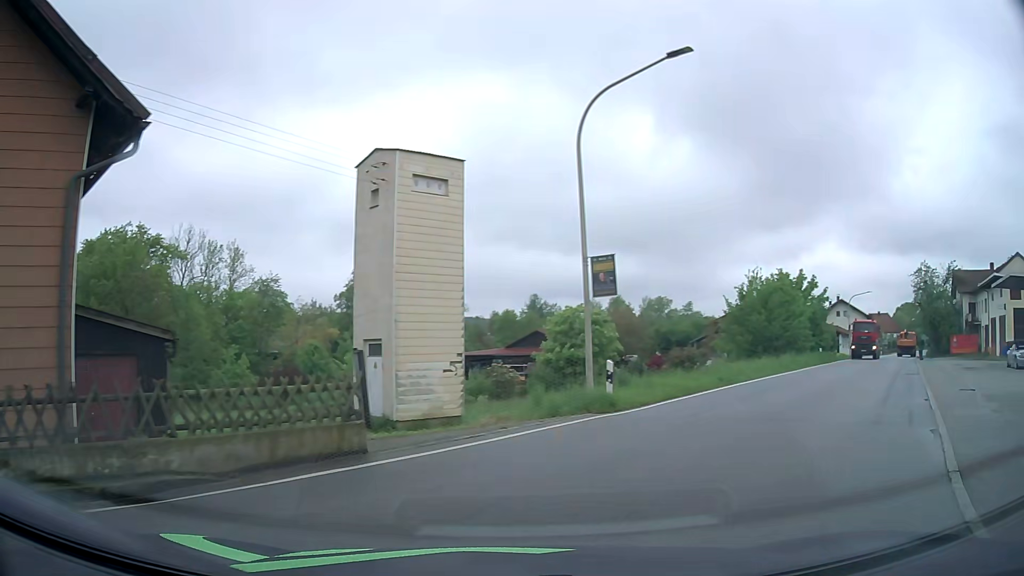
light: Day
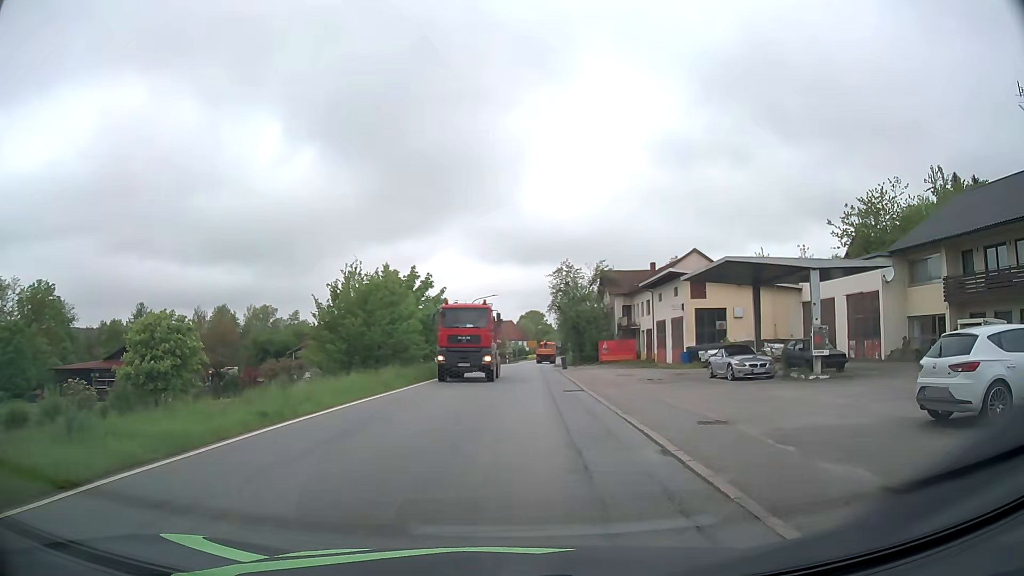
(+2.8, +8.2) m; +32°
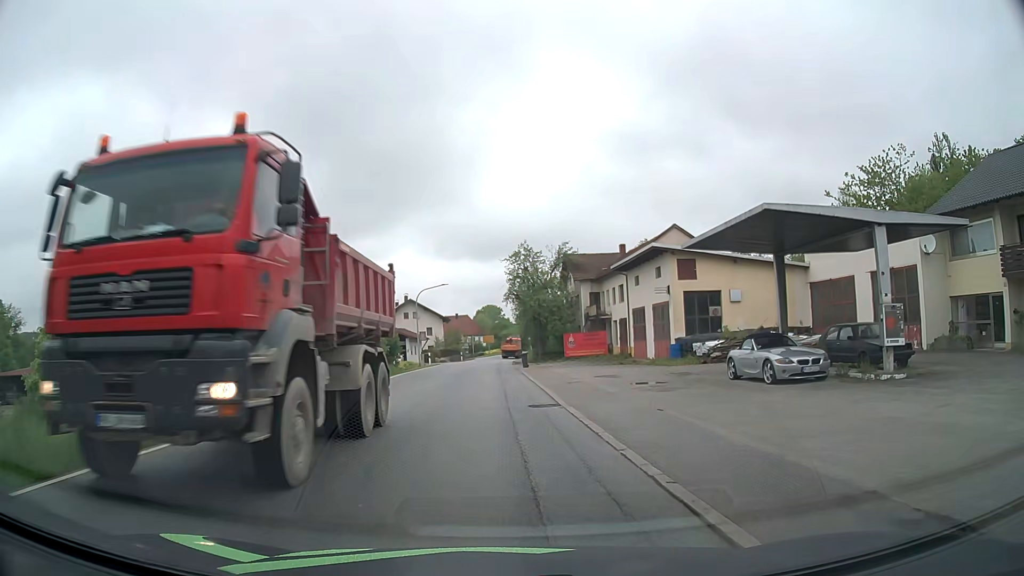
(+0.4, +8.1) m; +3°
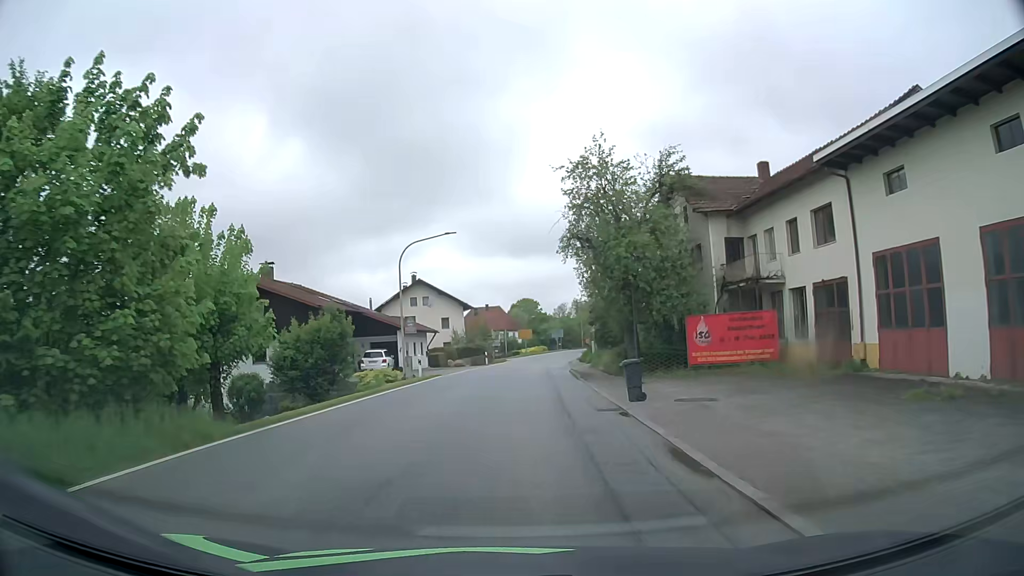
(-0.8, +27.7) m; -3°
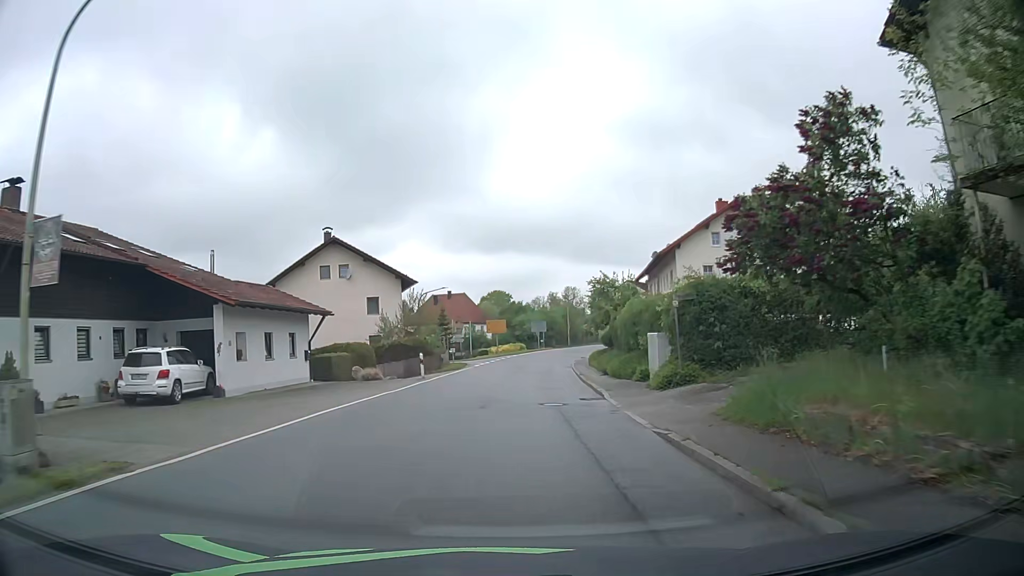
(+0.7, +27.4) m; +2°
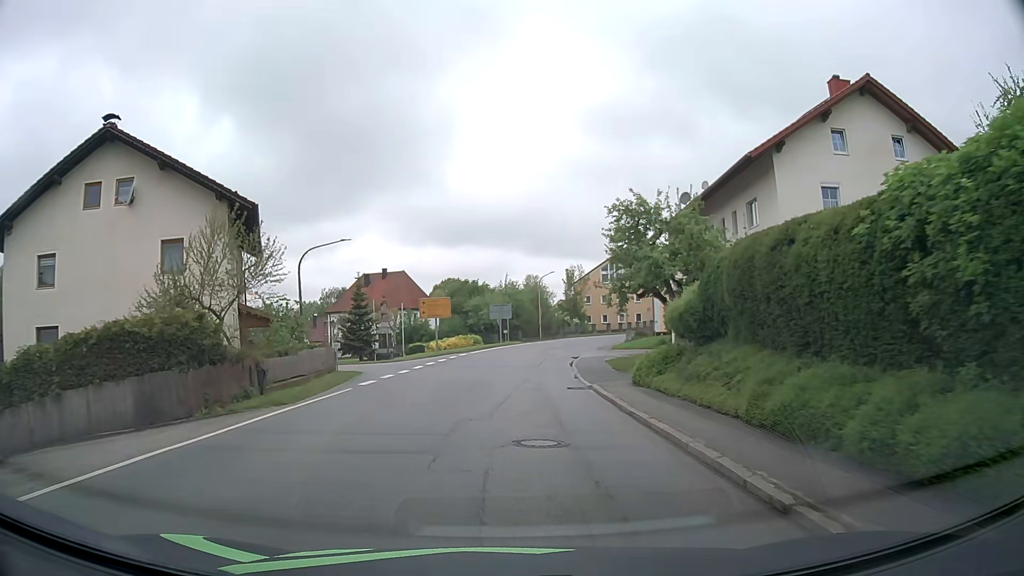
(+1.0, +25.8) m; +4°
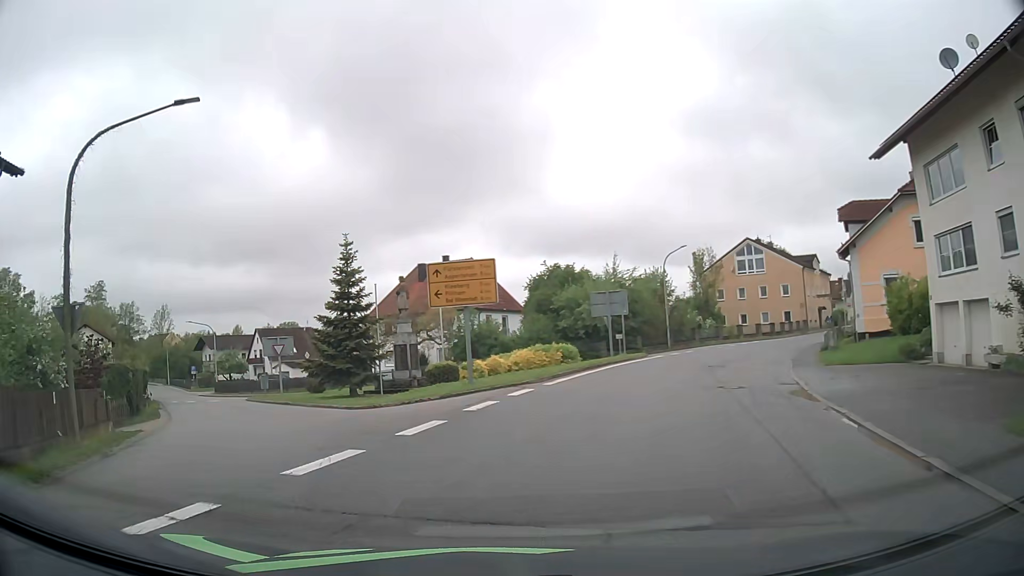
(0.0, +24.5) m; -8°
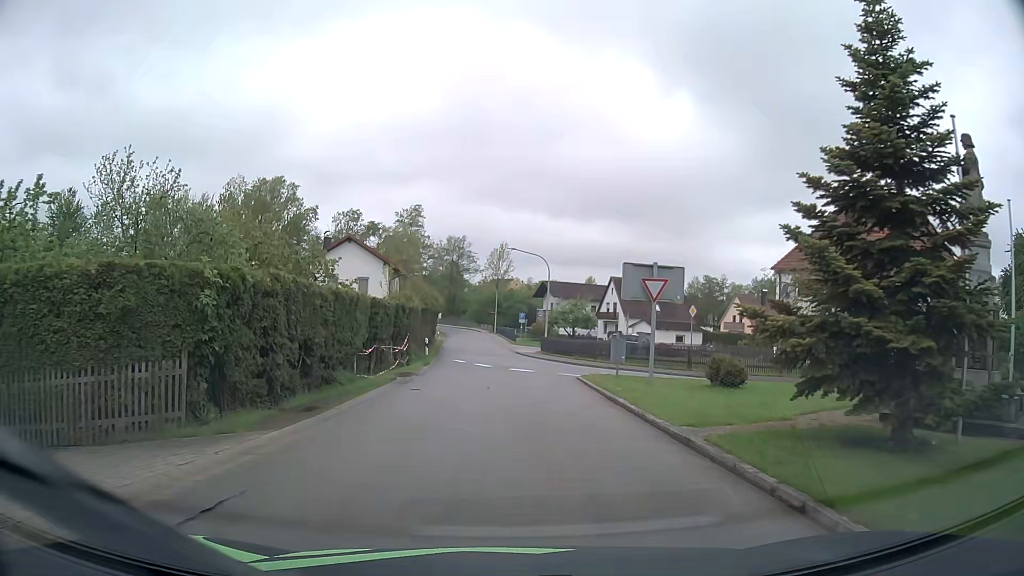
(-6.5, +19.3) m; -30°
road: tertiary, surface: asphalt
(0, +10) (0, +20) (-1, +30) (-1, +40) (-2, +50) (-2, +60) (-3, +70) (-4, +80) (-4, +90) (-6, +100) m
